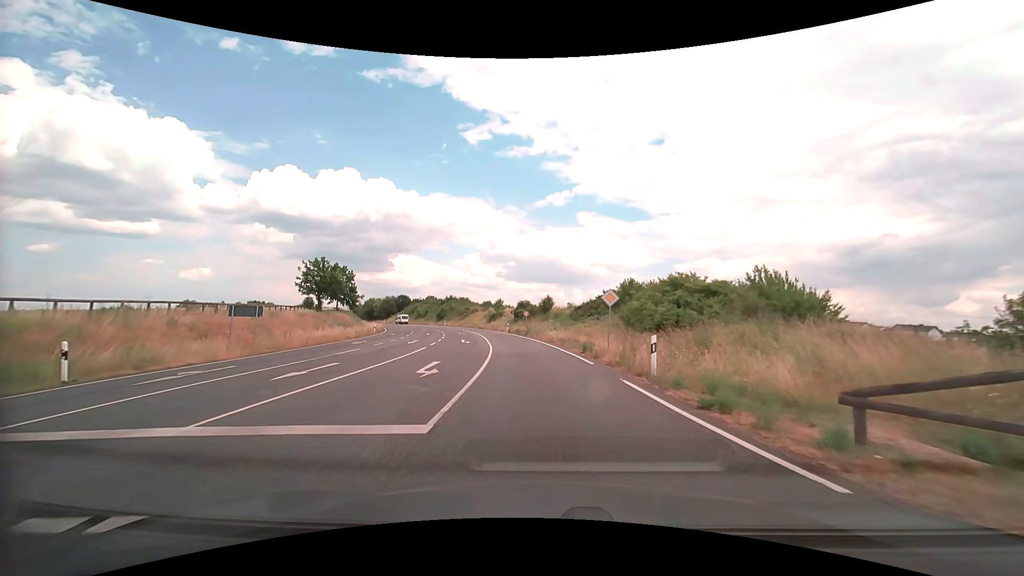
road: secondary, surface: asphalt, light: Day
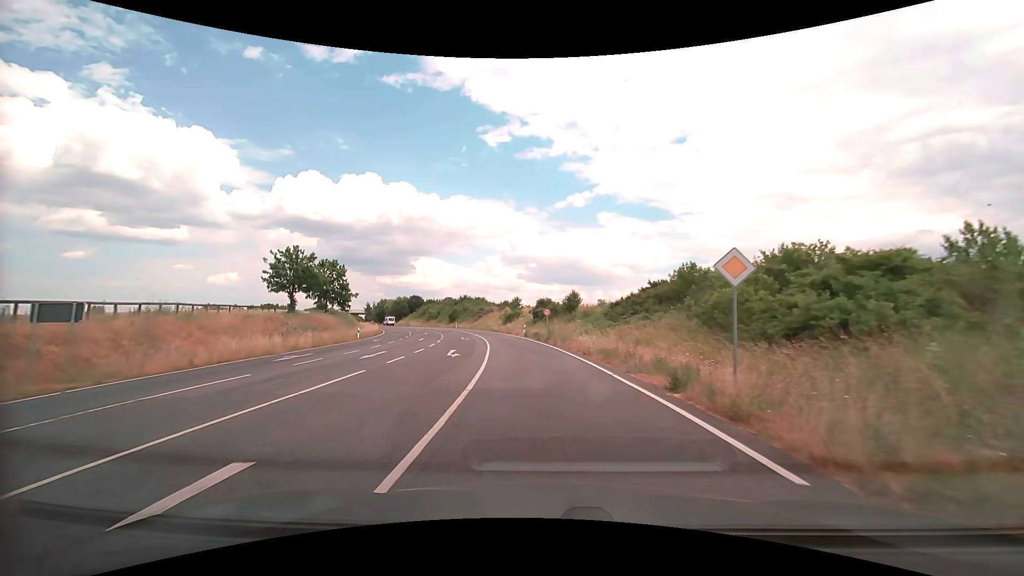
(-0.3, +12.6) m; -2°
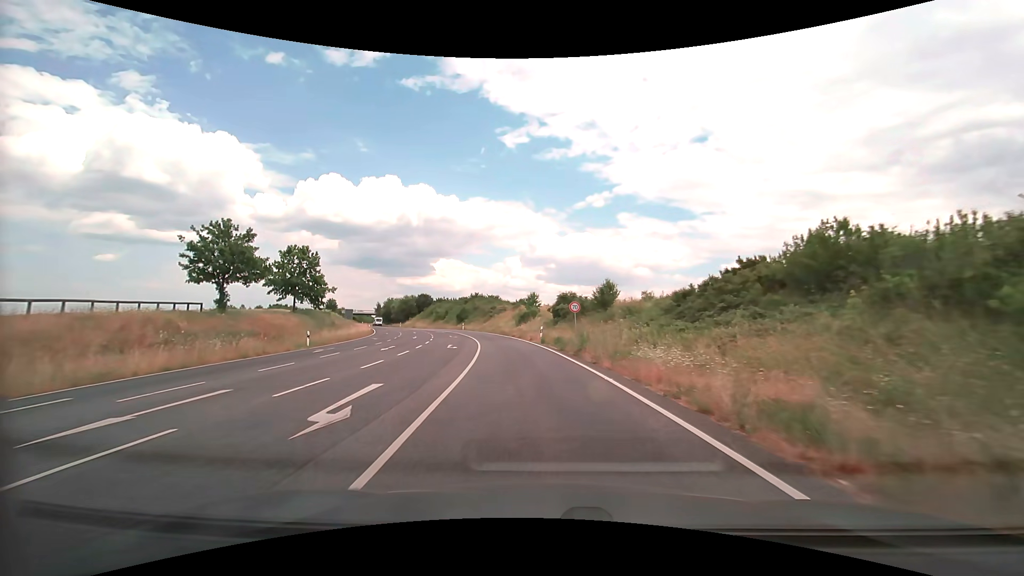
(-0.3, +14.6) m; -2°
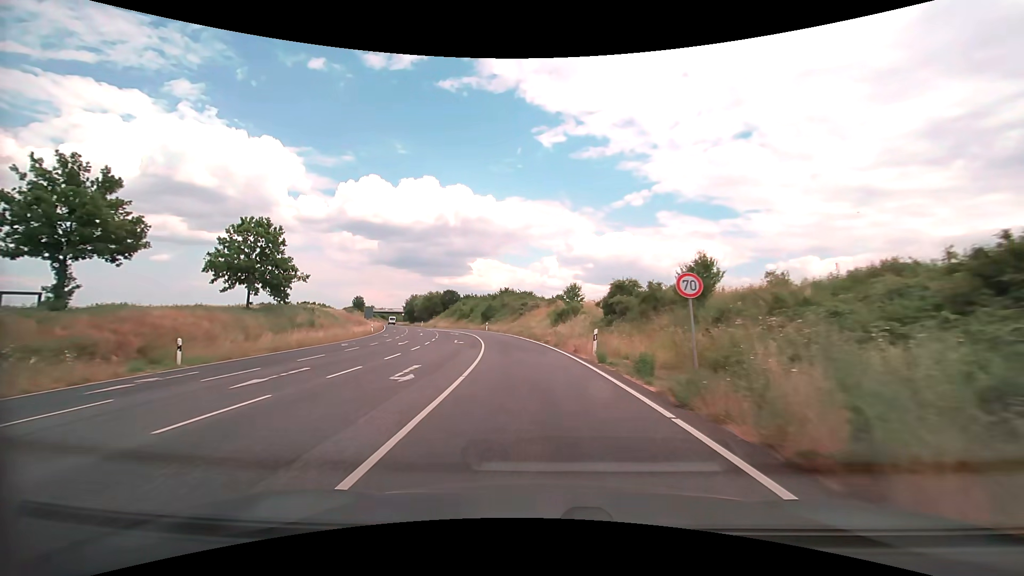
(-0.6, +16.1) m; -4°
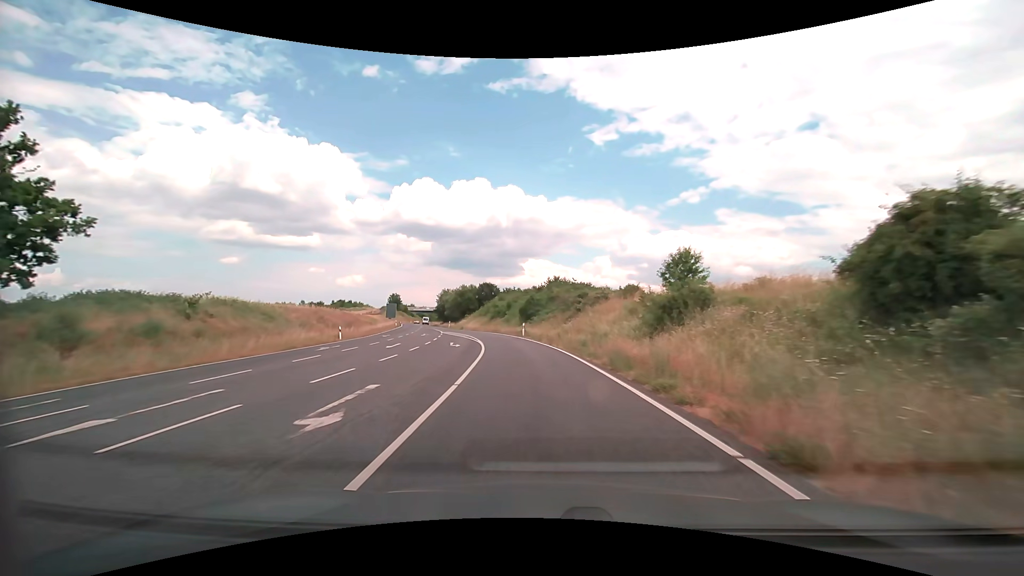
(-1.5, +26.3) m; -6°
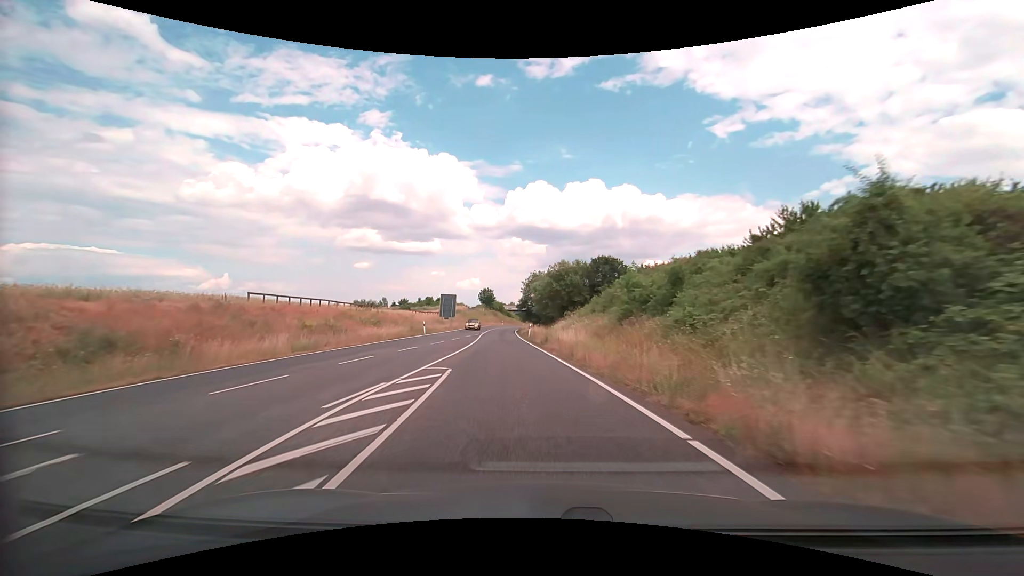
(-5.3, +47.1) m; -13°
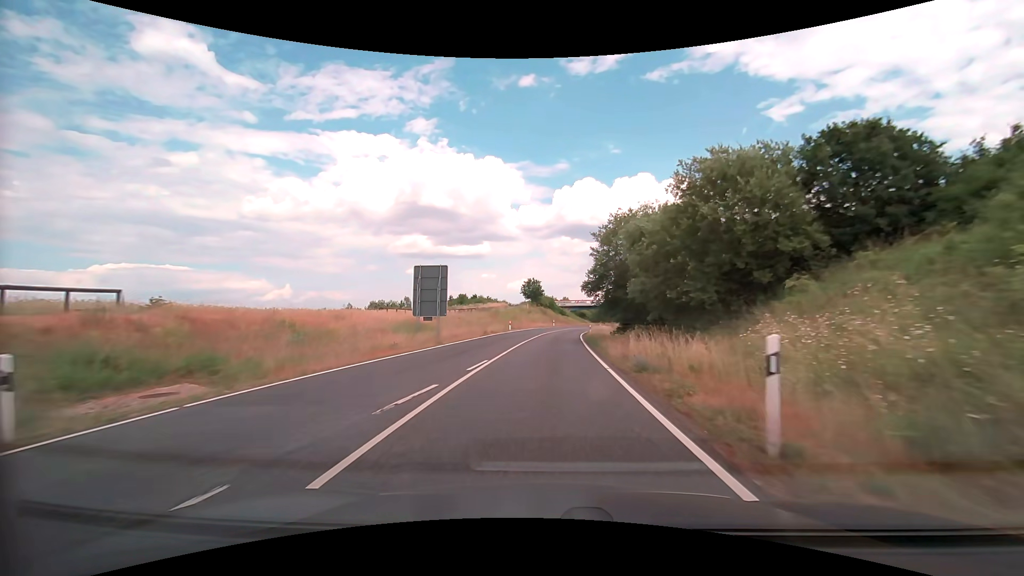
(-2.9, +39.8) m; -6°
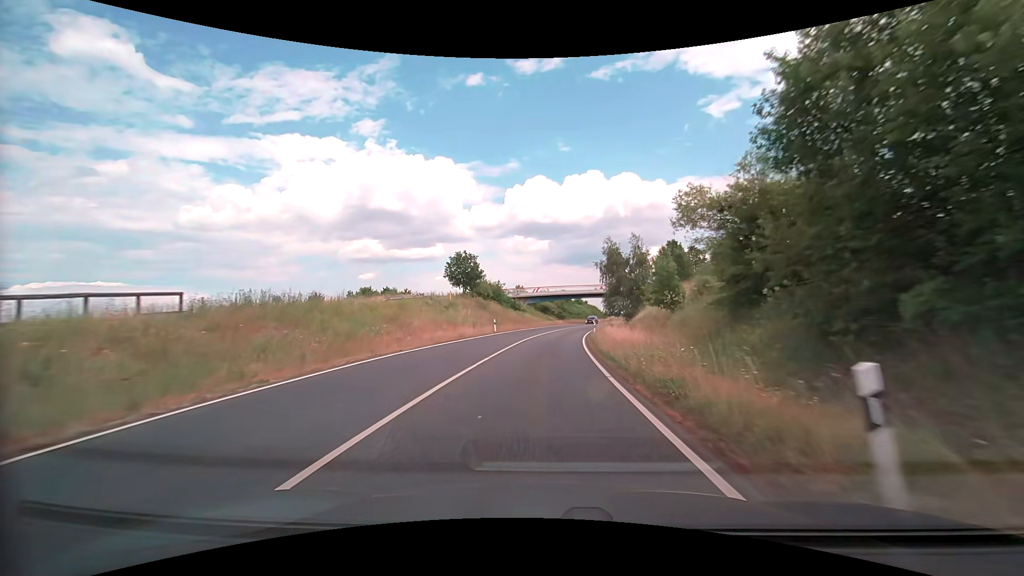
(+2.4, +51.7) m; +5°
(0, +10) (0, +20) (+1, +30) (+2, +40) (+3, +50) (+4, +60) (+6, +70) (+8, +79) (+10, +89) (+13, +99) m
